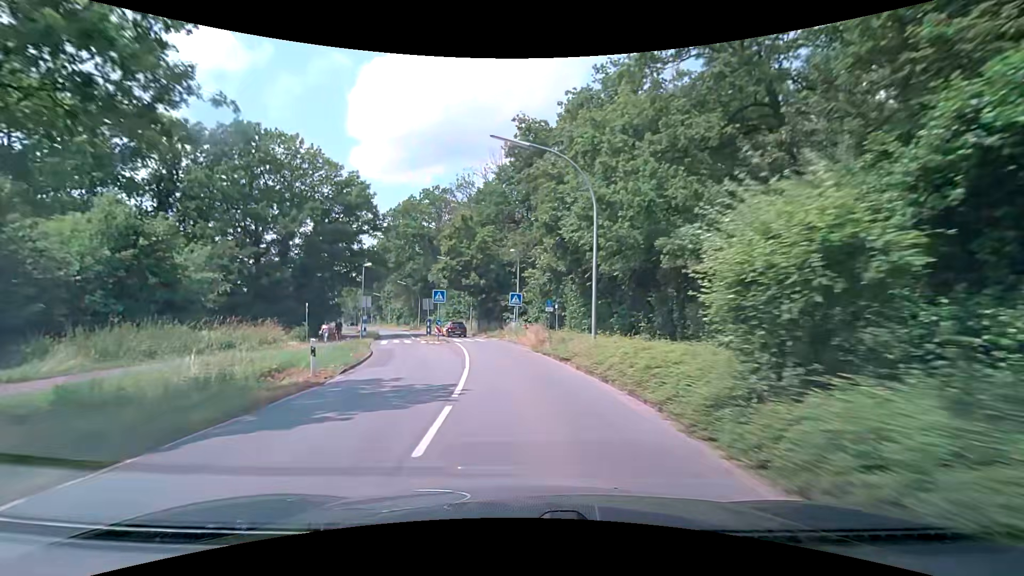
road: secondary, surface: asphalt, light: Day
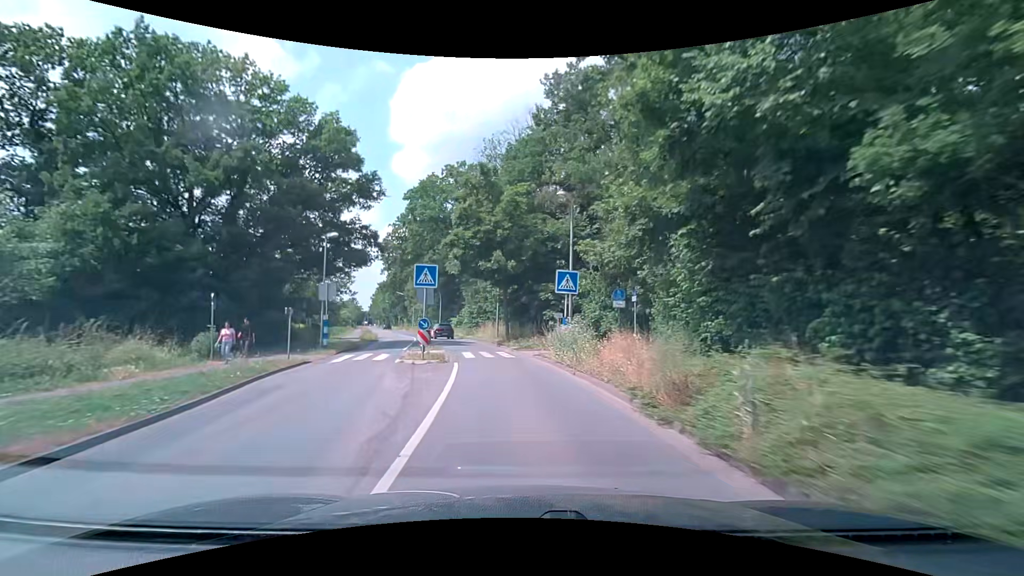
(-0.5, +15.6) m; -4°
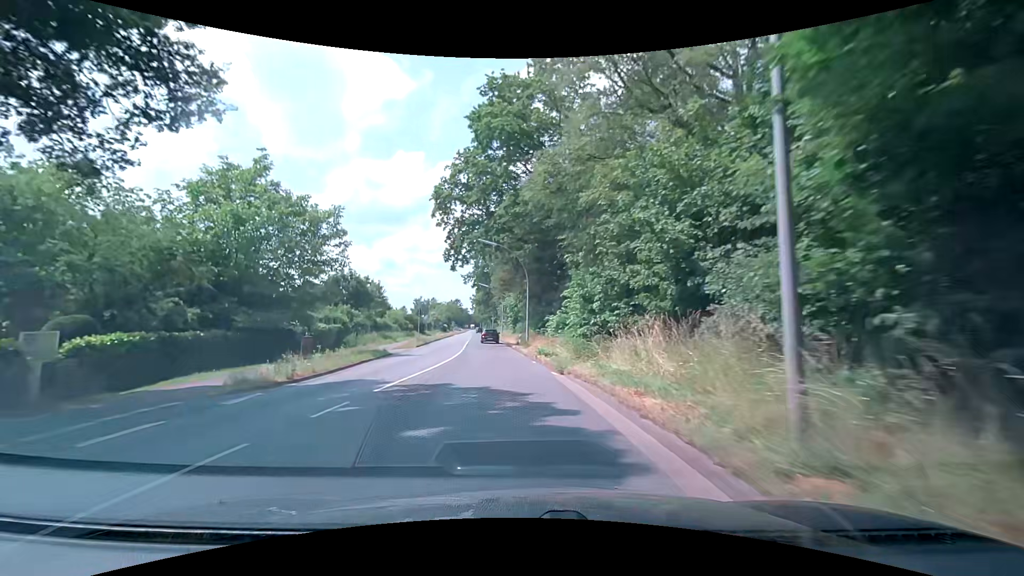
(-3.3, +30.9) m; -13°
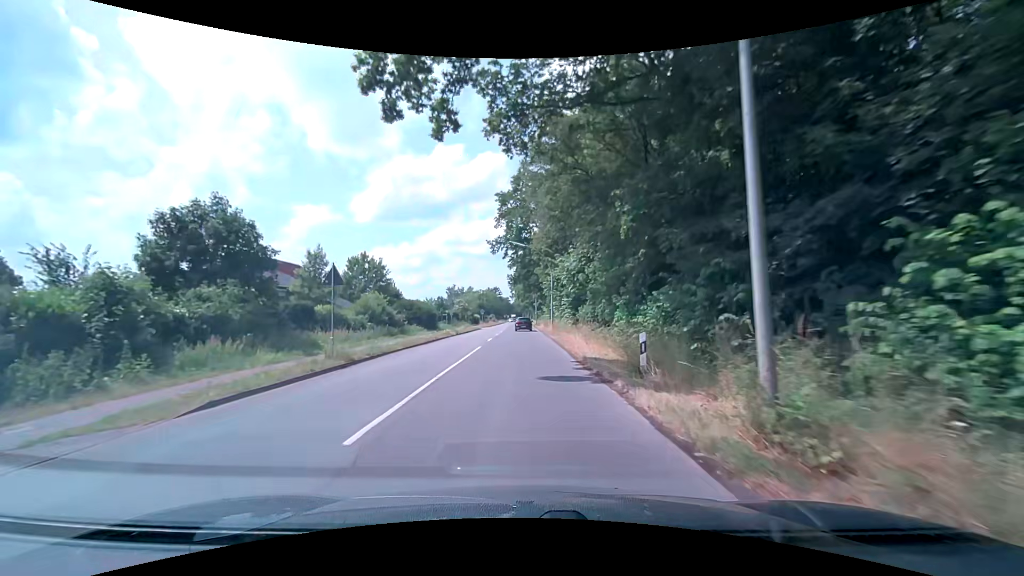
(-2.0, +31.1) m; -5°
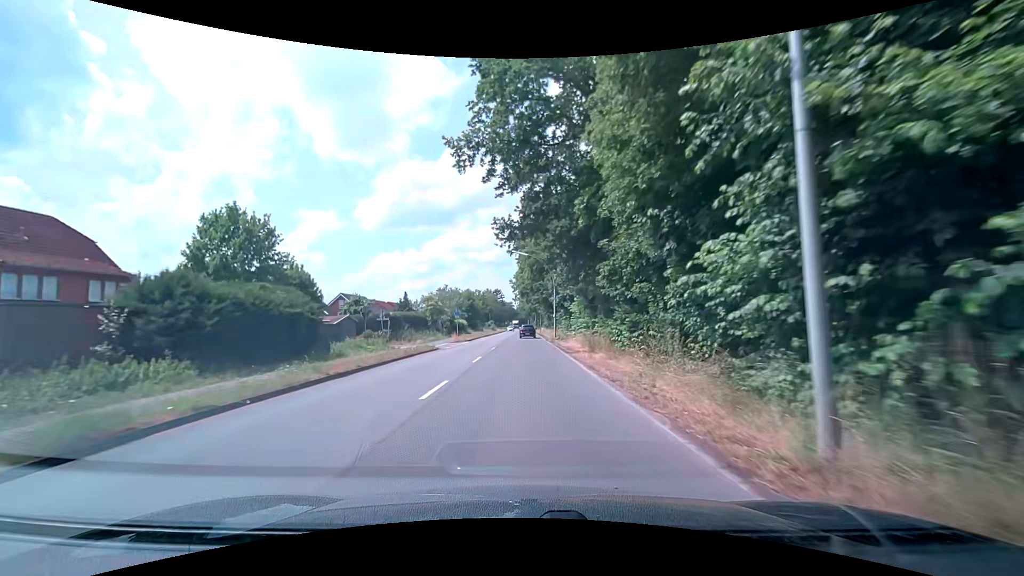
(-0.3, +38.9) m; -1°
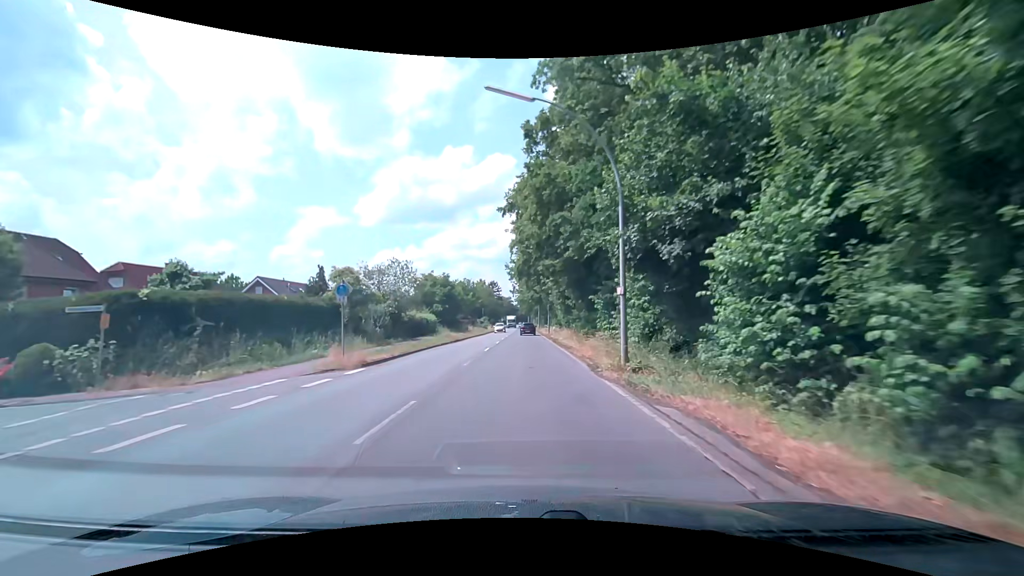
(+0.2, +31.0) m; 0°
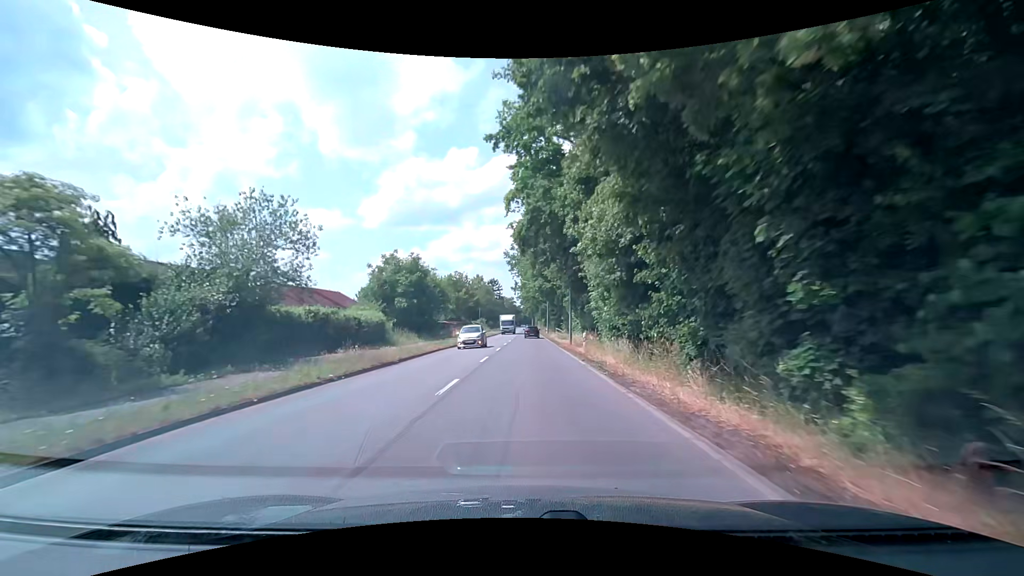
(+0.1, +23.2) m; 0°
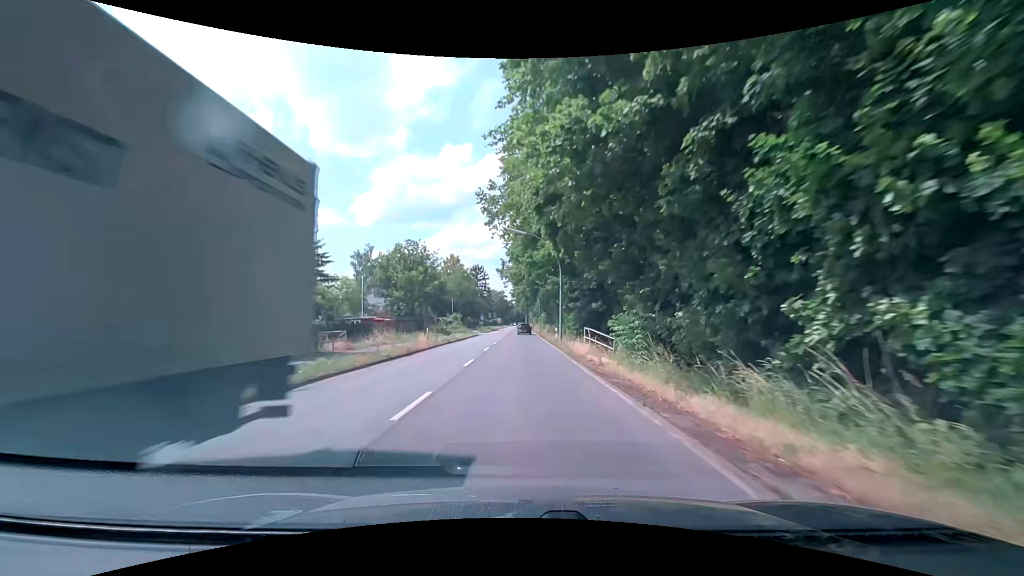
(+0.2, +38.9) m; 0°
(0, +10) (0, +20) (0, +30) (0, +40) (0, +50) (0, +60) (-1, +70) (-1, +80) (-1, +90) (-1, +100) m
